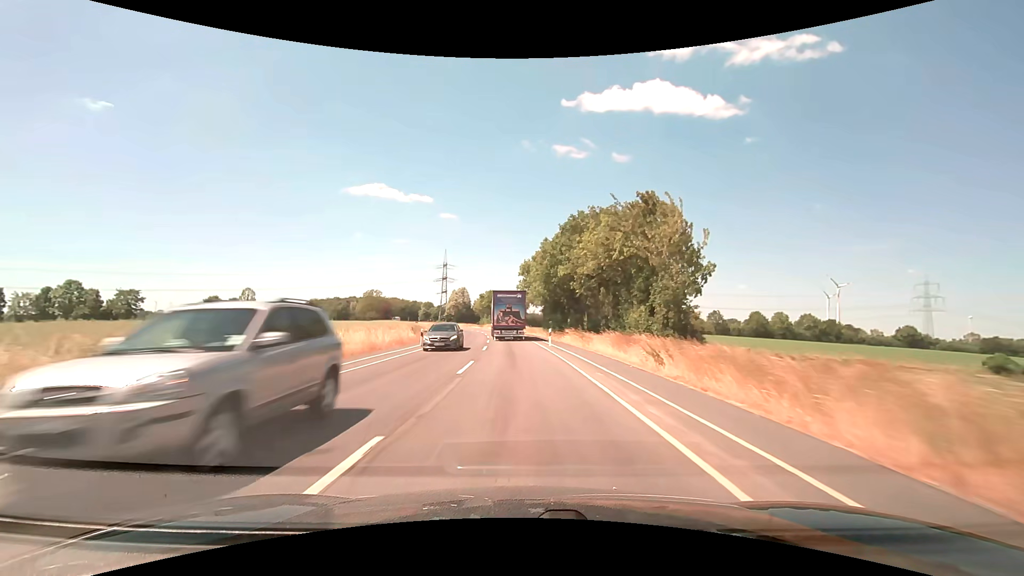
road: secondary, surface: asphalt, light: Day
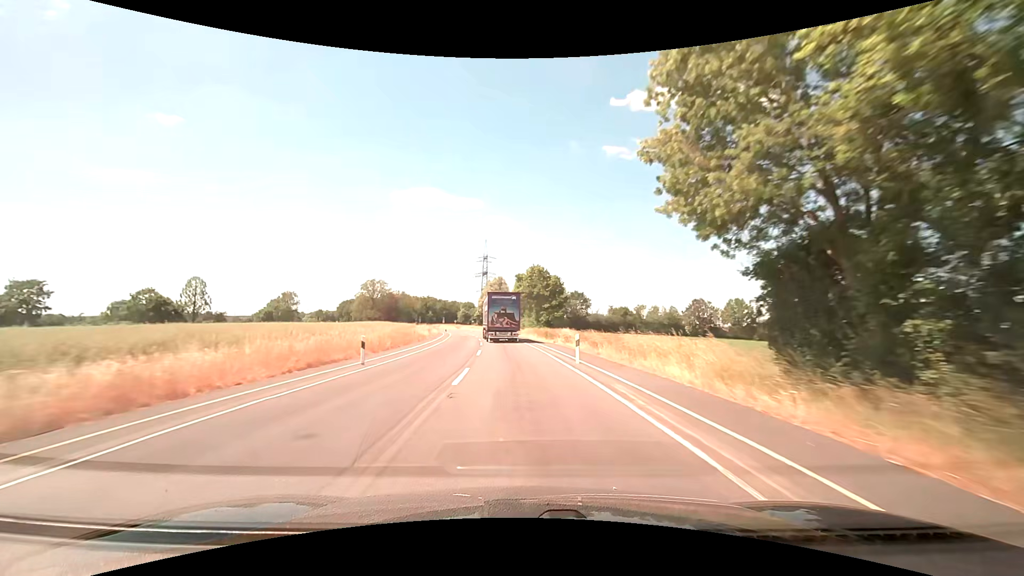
(-3.0, +62.4) m; -6°
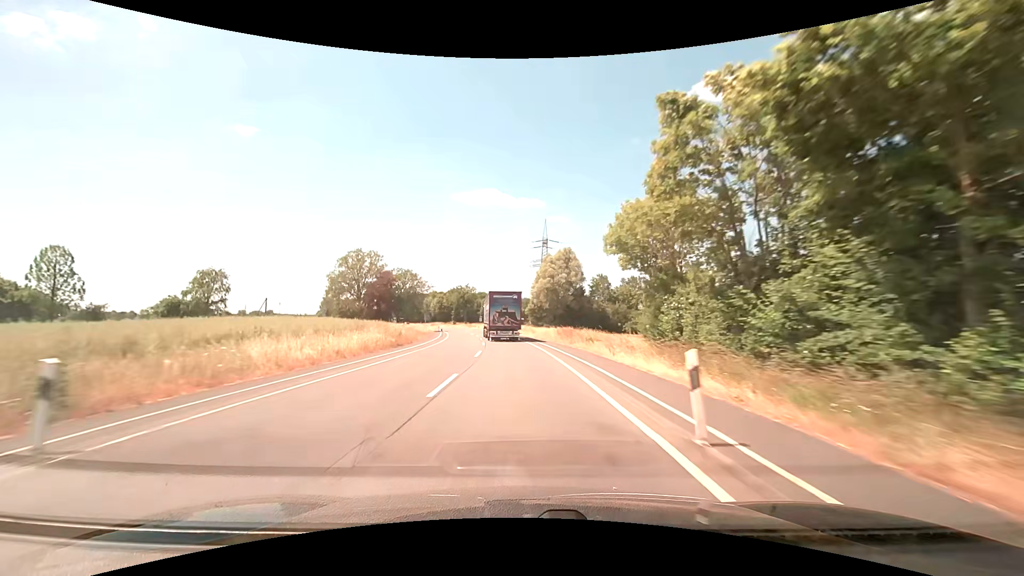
(-3.6, +62.4) m; -7°
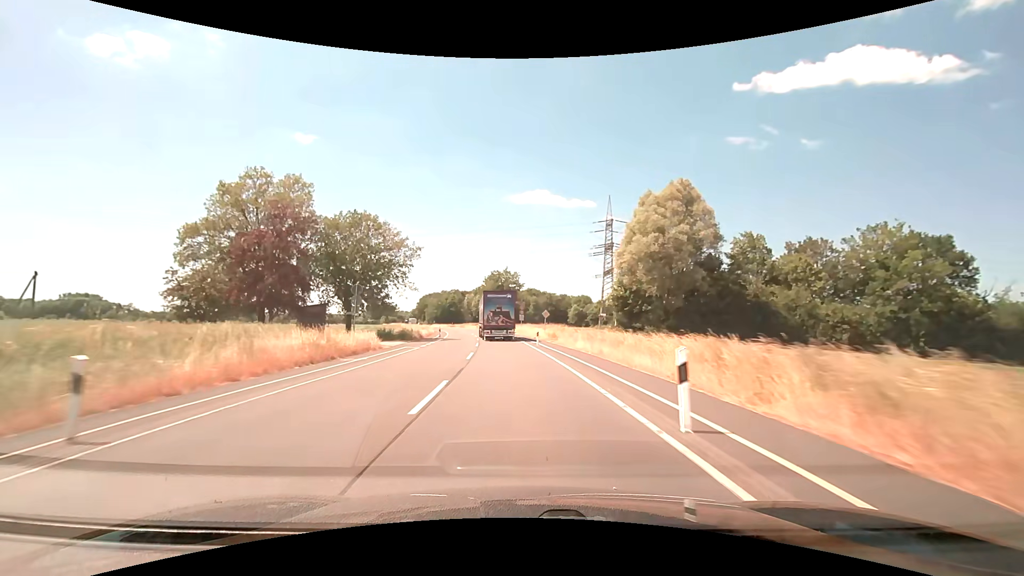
(-2.6, +50.0) m; -6°
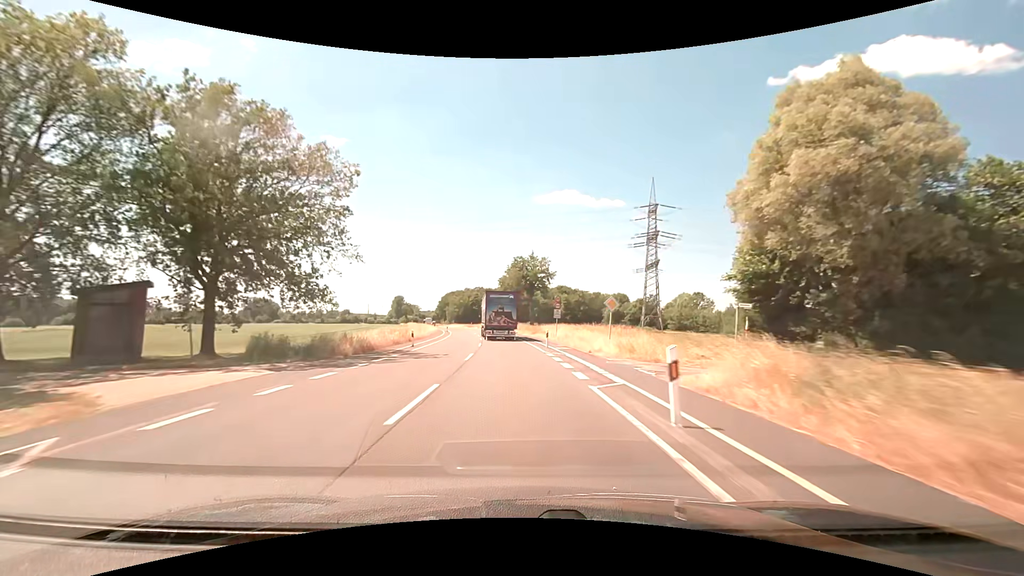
(-0.7, +25.0) m; -3°
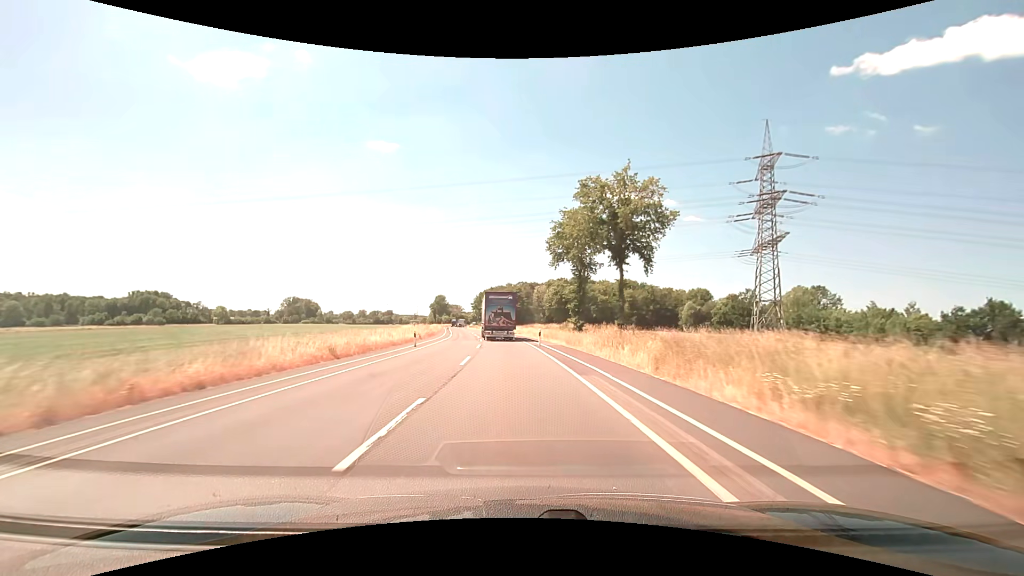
(-2.5, +50.1) m; -5°
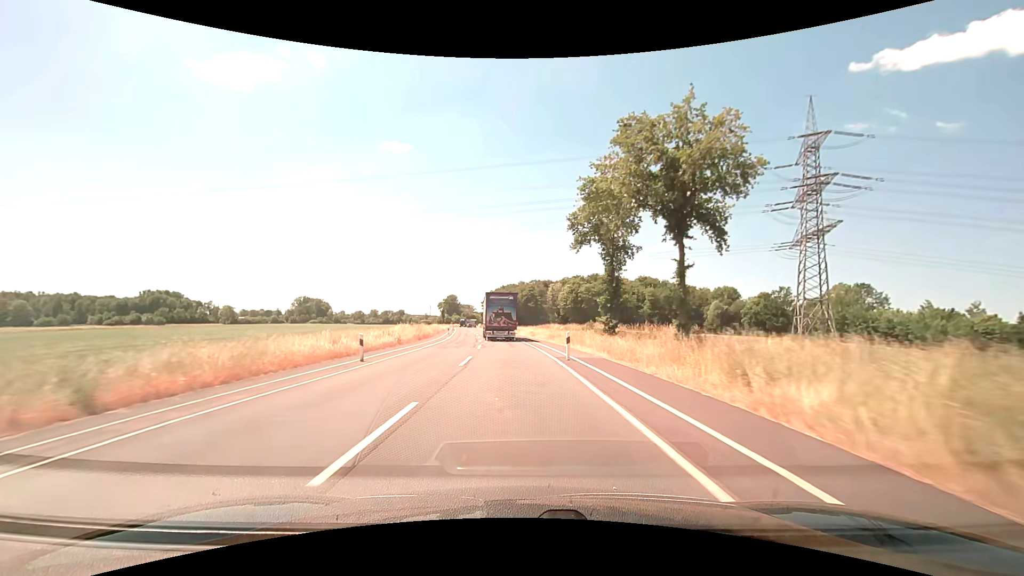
(-0.1, +12.6) m; -1°
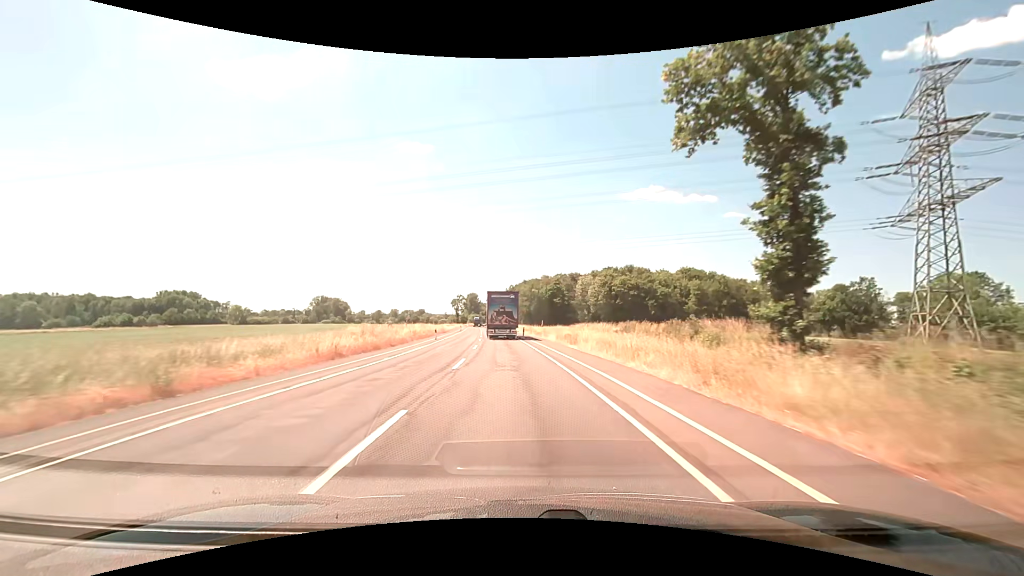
(-0.6, +25.1) m; -2°
(0, +10) (0, +20) (-1, +30) (-2, +40) (-2, +50) (-3, +60) (-4, +70) (-5, +80) (-6, +90) (-7, +100) m
